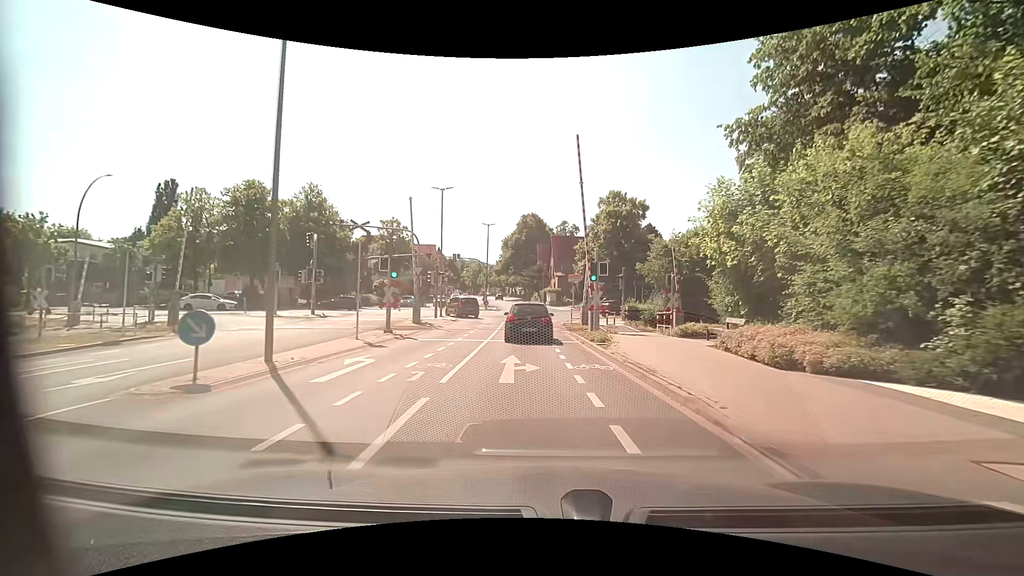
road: tertiary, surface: asphalt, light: Day
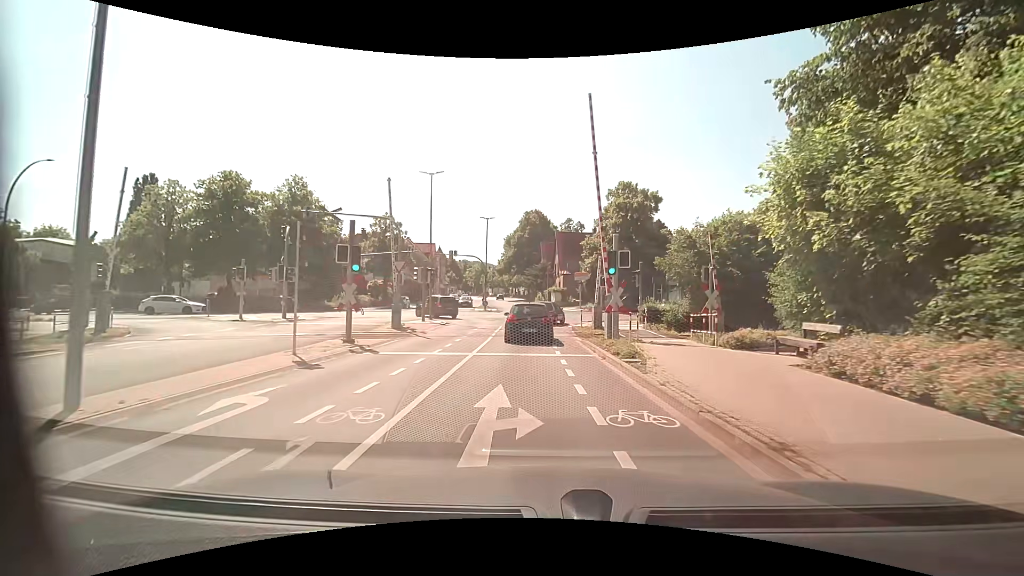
(0.0, +4.9) m; 0°
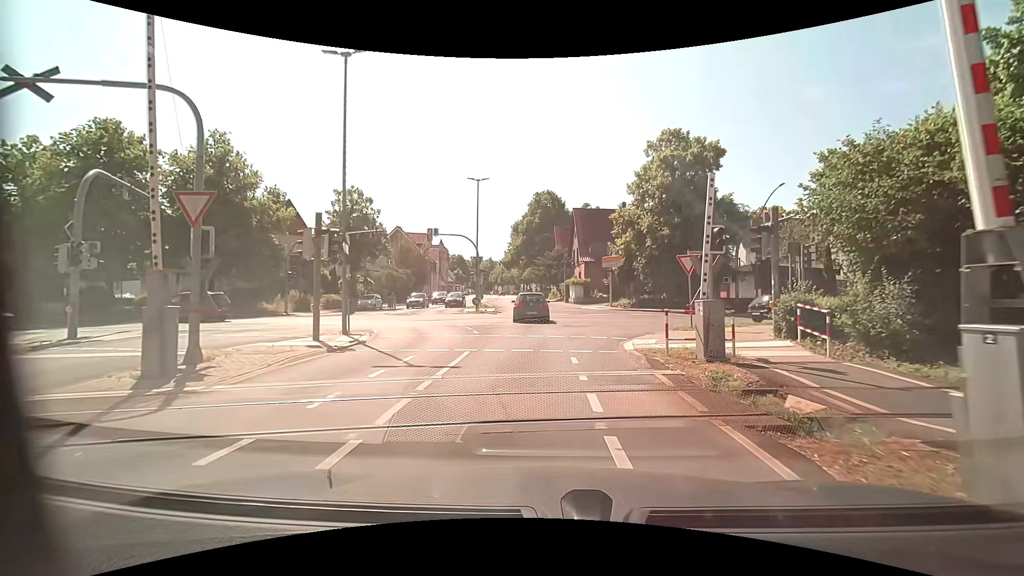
(-0.2, +16.0) m; -1°
(0, +10) (-1, +20) (-1, +30) (-2, +40) (-3, +50) (-4, +60) (-5, +70) (-6, +80) (-7, +90) (-8, +100) m
